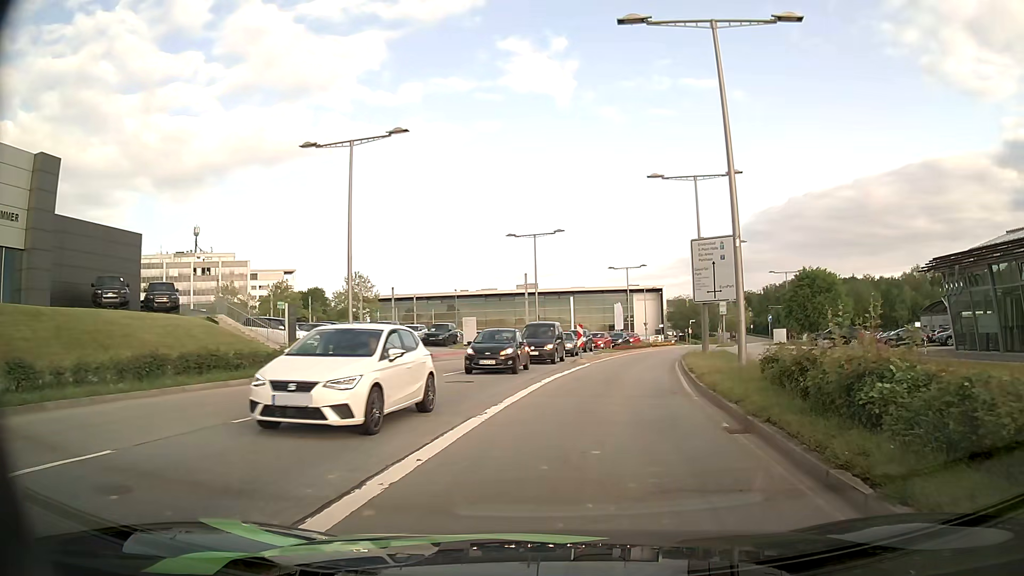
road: secondary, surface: asphalt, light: Day
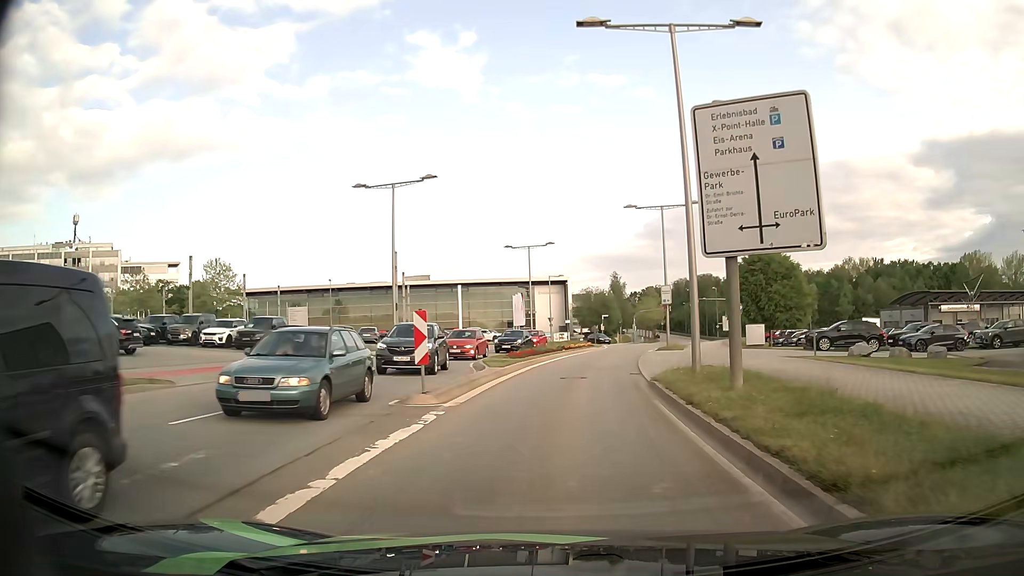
(+1.6, +18.0) m; +7°
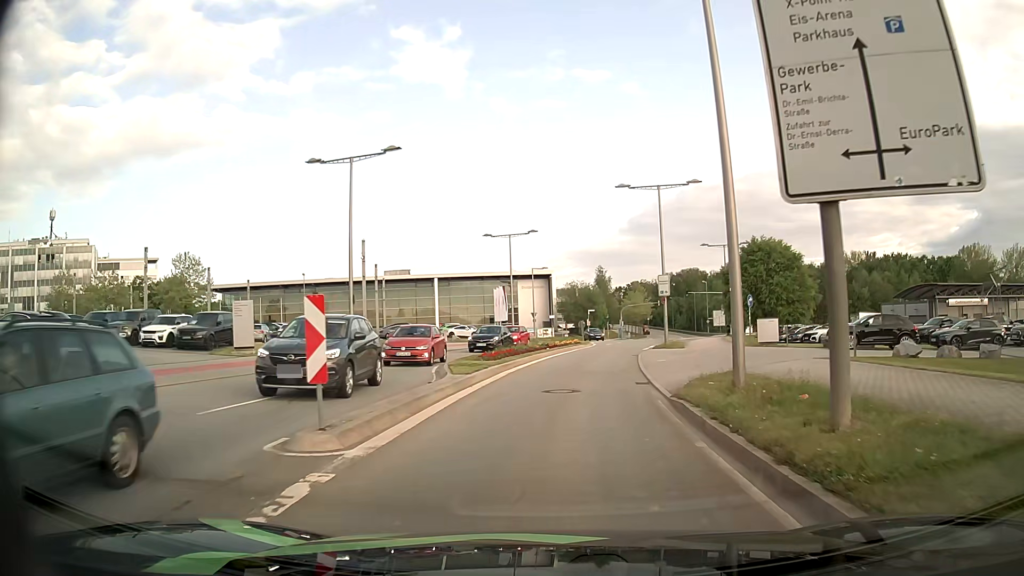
(+0.1, +5.0) m; +2°
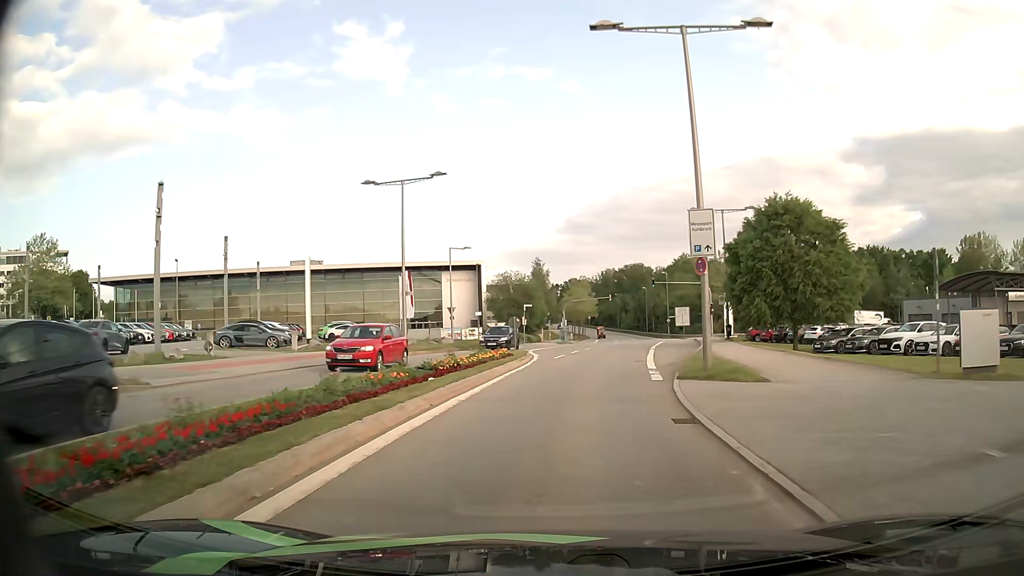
(+1.0, +21.5) m; +6°
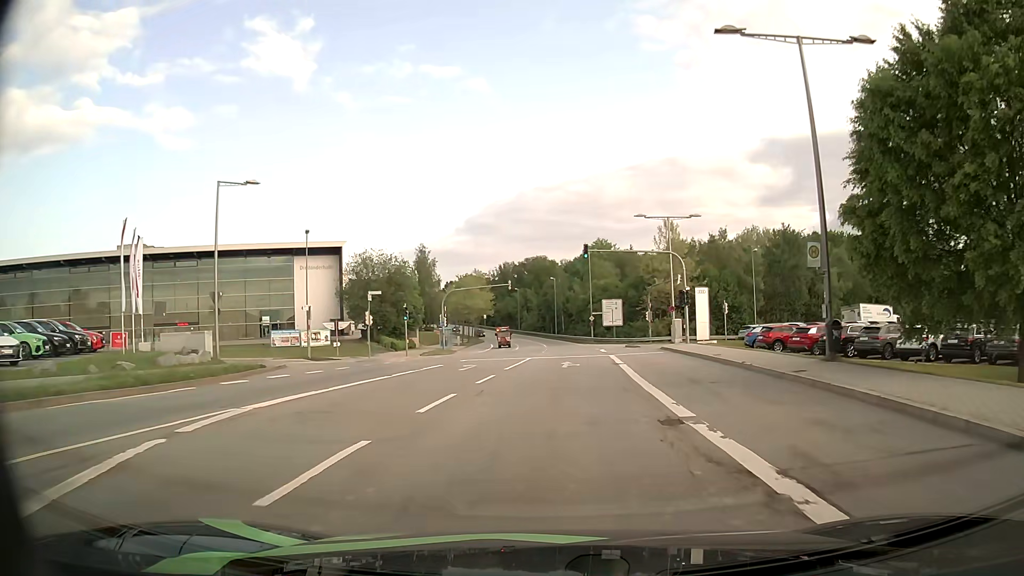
(+2.4, +30.3) m; +8°
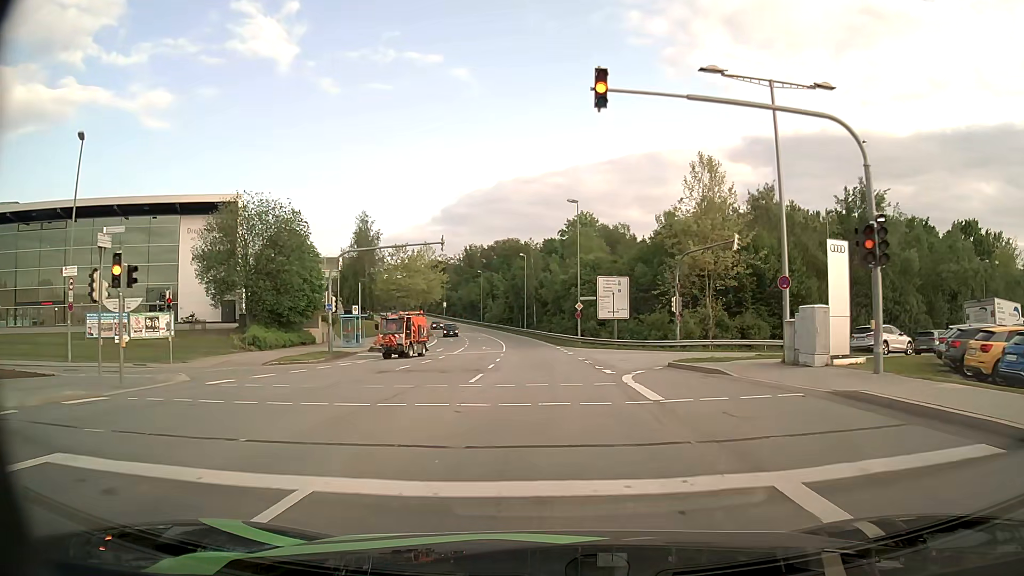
(+0.8, +27.7) m; +2°
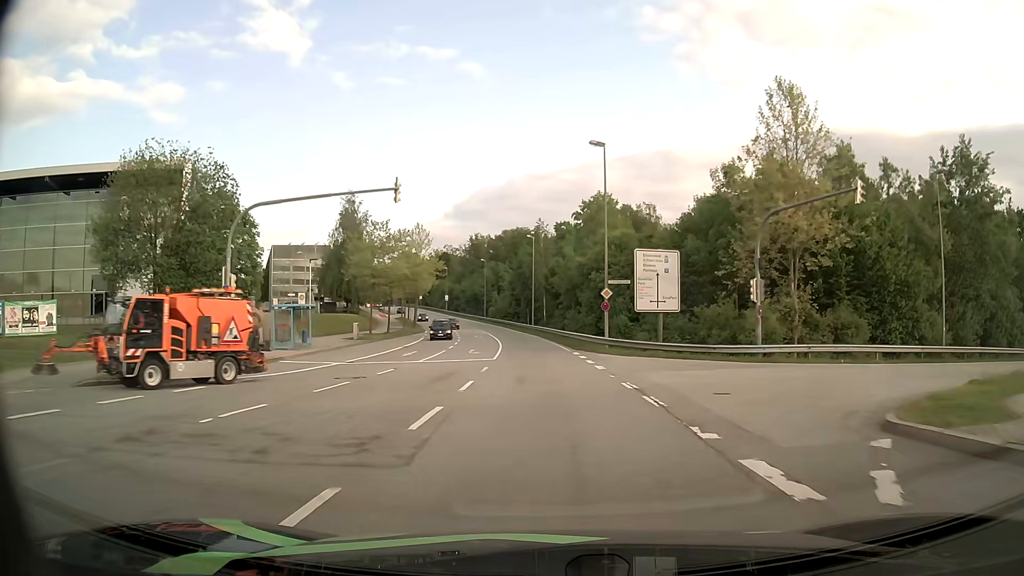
(0.0, +14.4) m; -1°
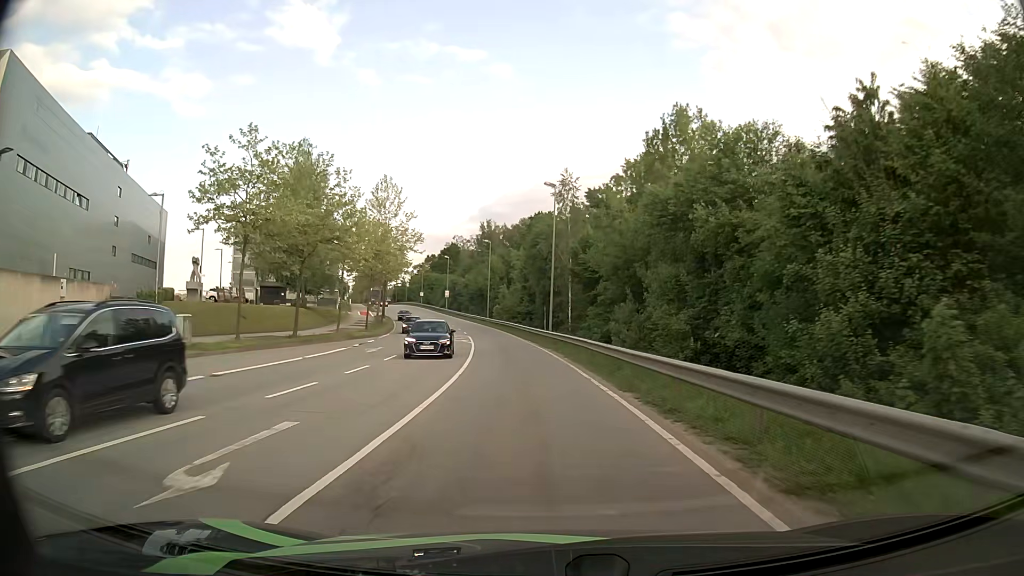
(-0.5, +29.1) m; -2°
(0, +10) (-1, +20) (-1, +30) (-2, +40) (-4, +50) (-5, +60) (-7, +70) (-9, +79) (-12, +89) (-14, +99) m
